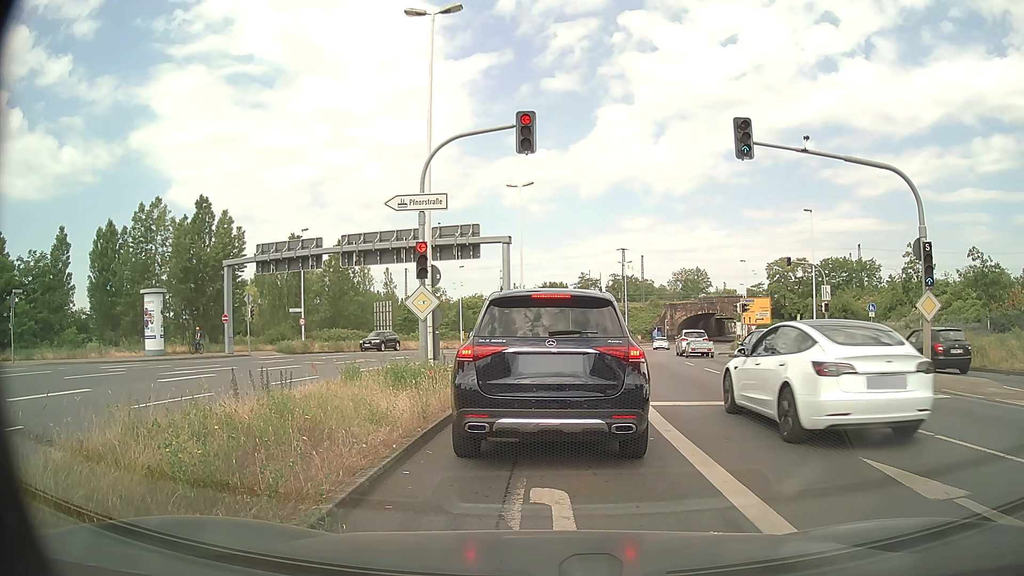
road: primary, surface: asphalt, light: Day
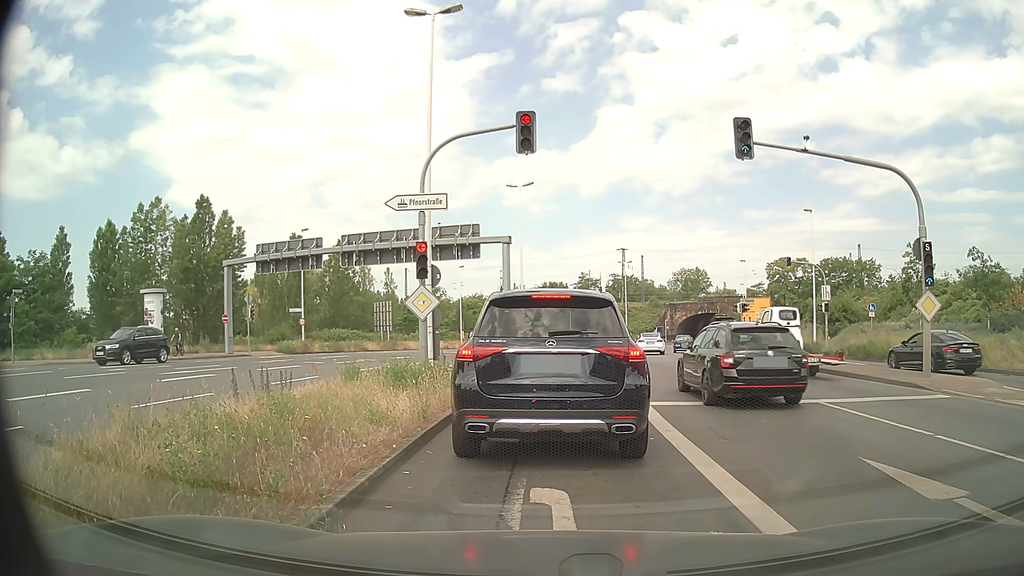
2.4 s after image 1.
(0.0, 0.0) m; 0°
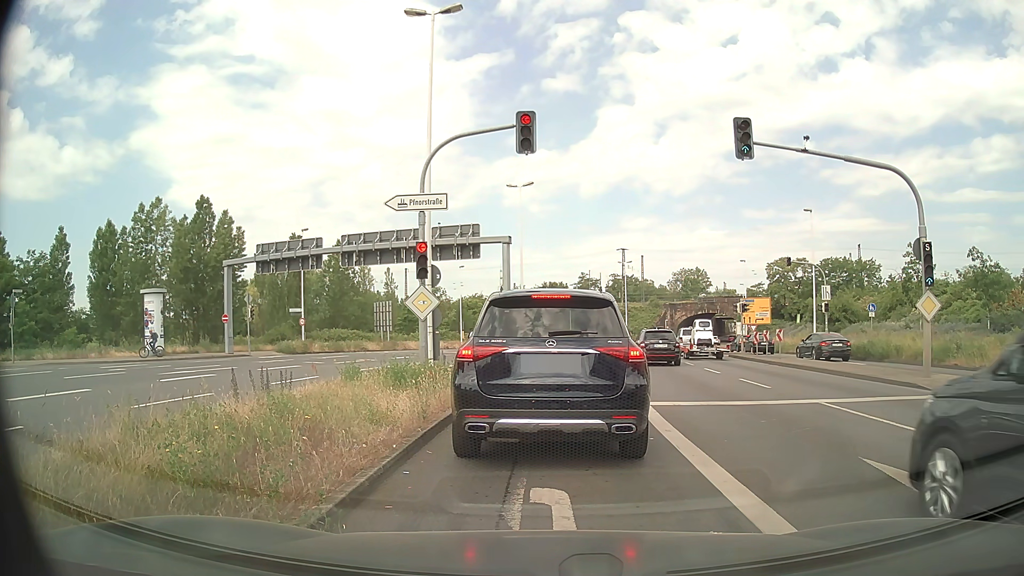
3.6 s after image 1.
(0.0, 0.0) m; 0°
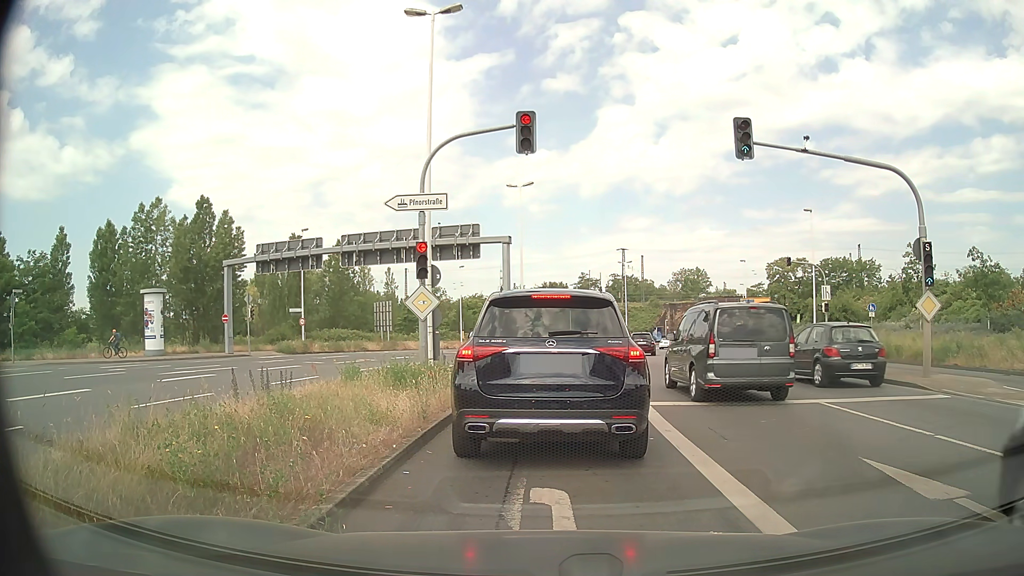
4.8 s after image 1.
(0.0, 0.0) m; 0°
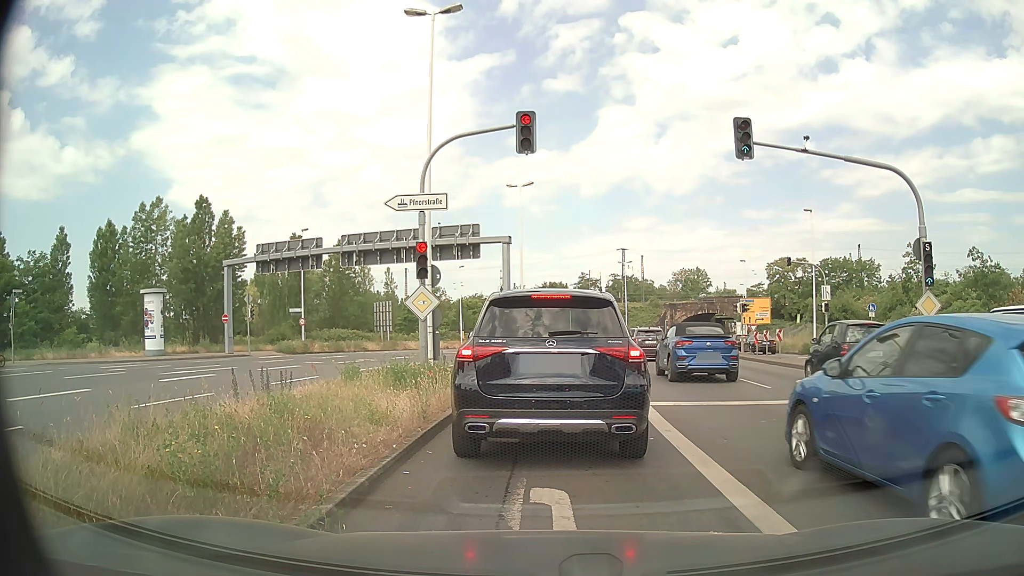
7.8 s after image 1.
(0.0, 0.0) m; 0°
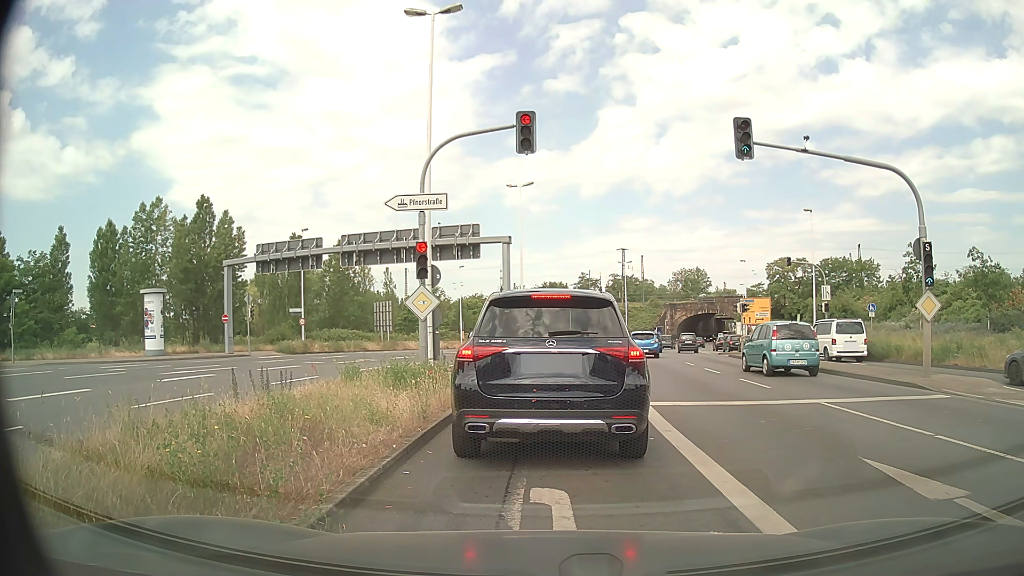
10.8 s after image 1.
(0.0, 0.0) m; 0°
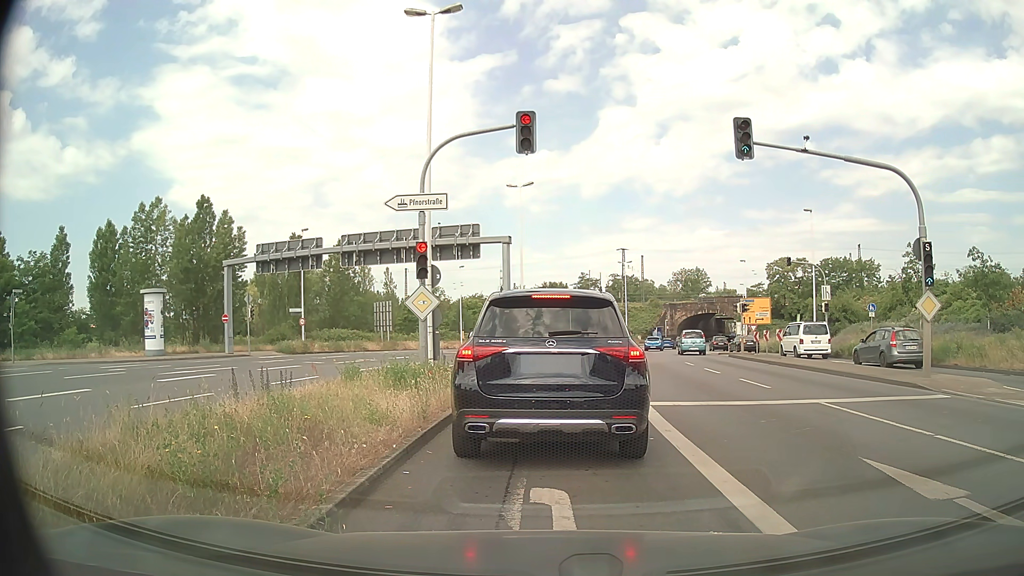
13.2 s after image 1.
(0.0, 0.0) m; 0°
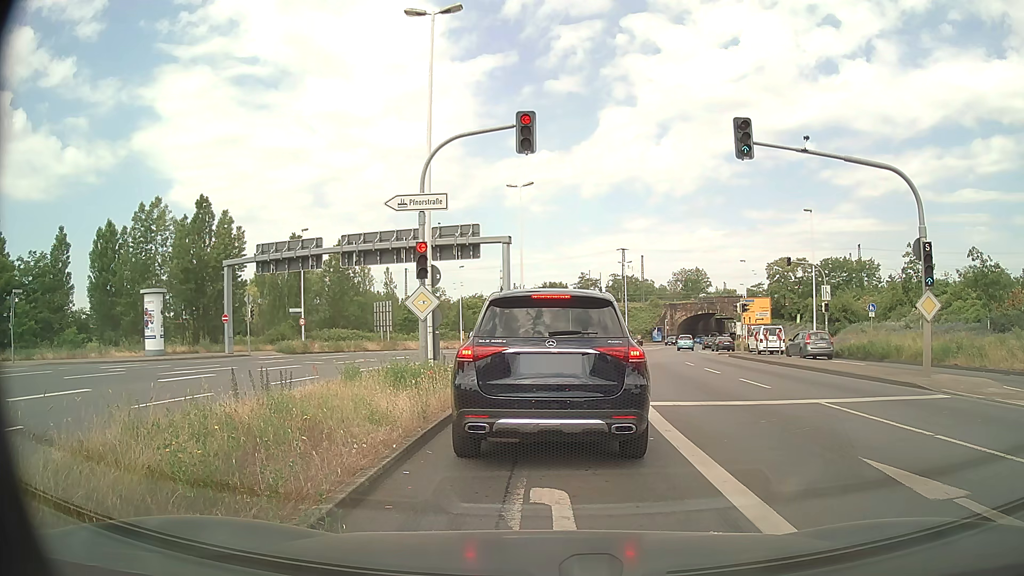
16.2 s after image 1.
(0.0, 0.0) m; 0°
(0, +10) (0, +20) (-5, +29) (-14, +33) (-24, +33) (-33, +31) (-43, +30) (-53, +28) (-63, +26) (-73, +24) m
